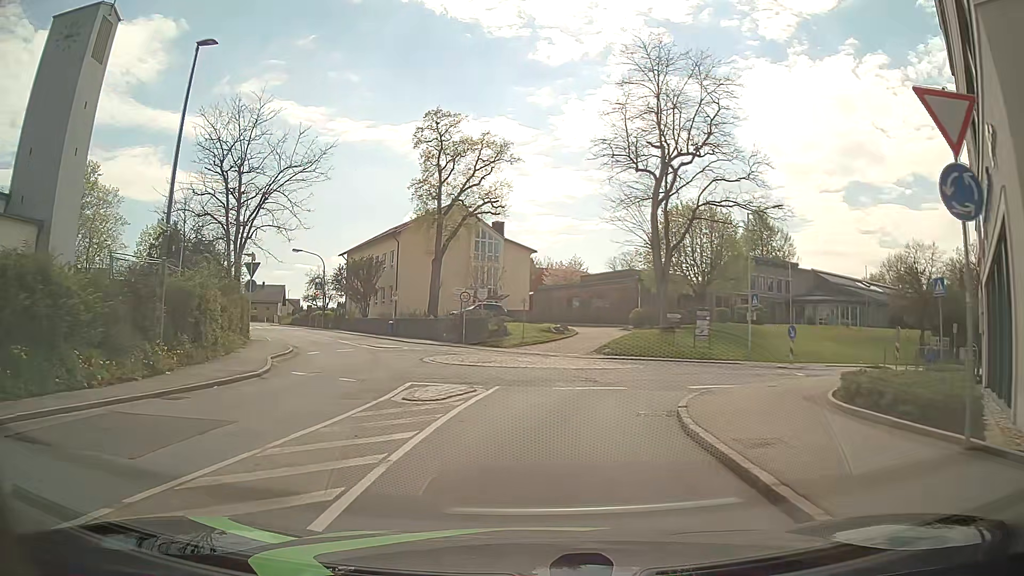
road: tertiary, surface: asphalt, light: Day
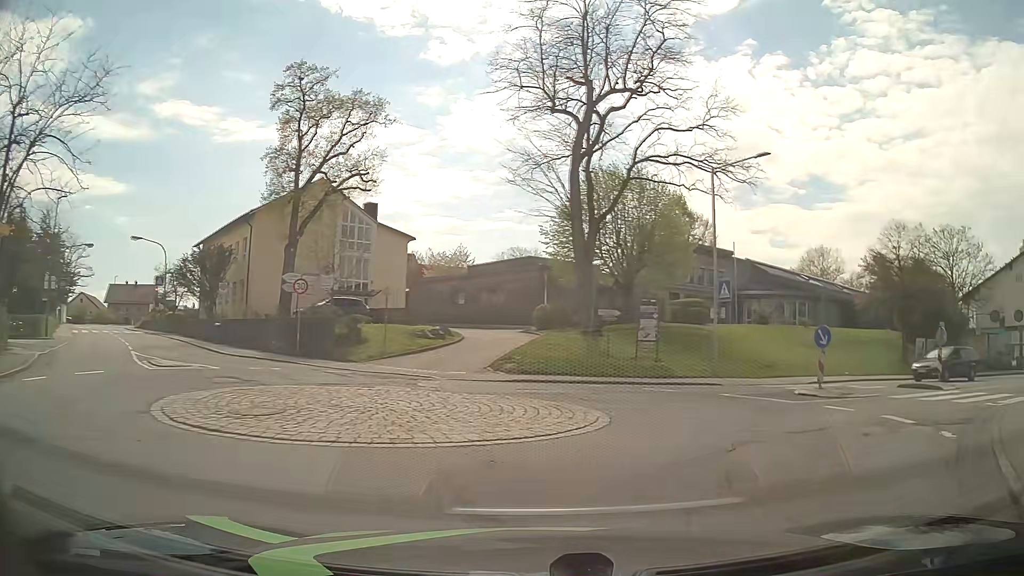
(+0.4, +11.4) m; +10°
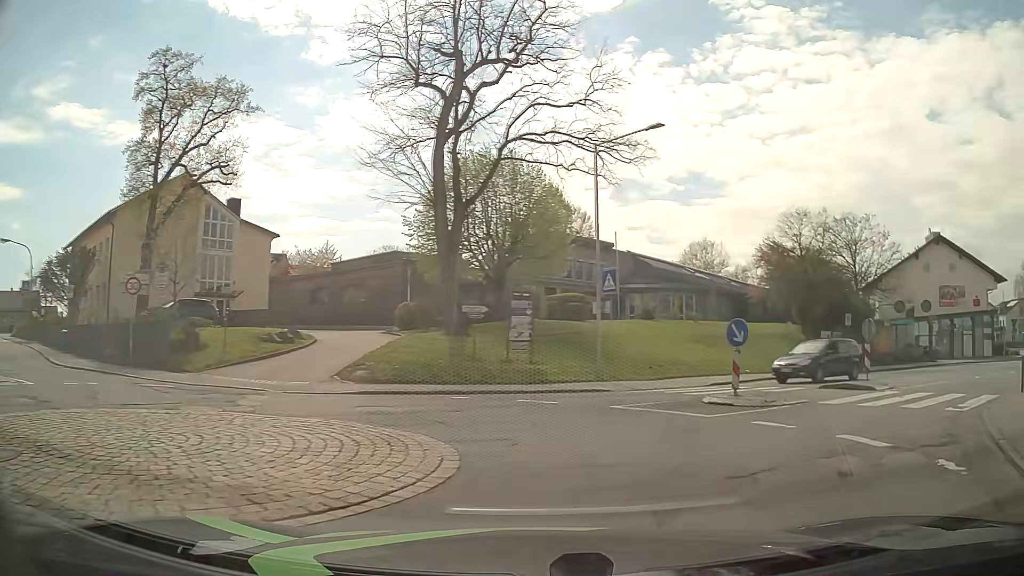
(+0.3, +3.2) m; +10°
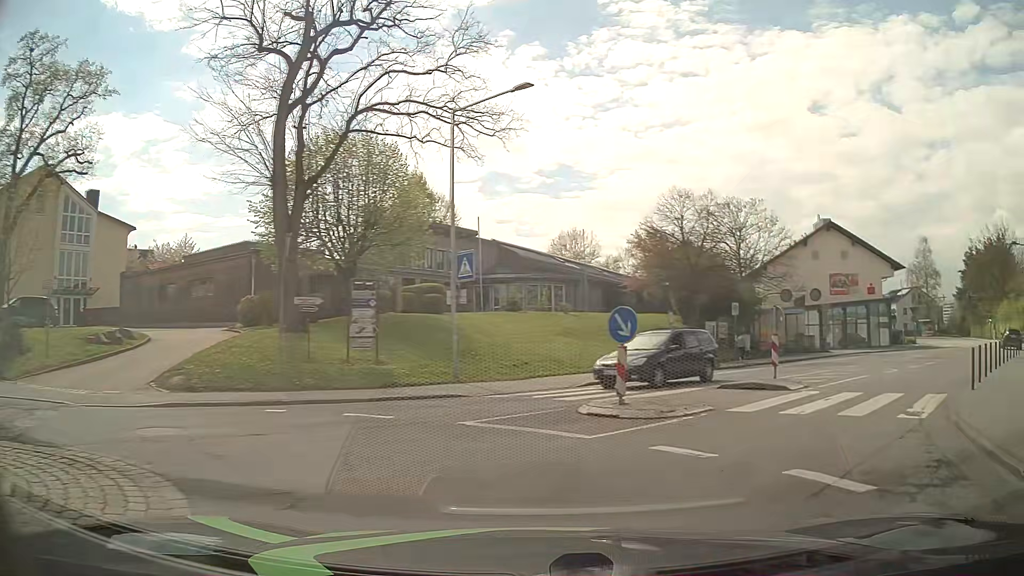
(+0.3, +3.0) m; +13°
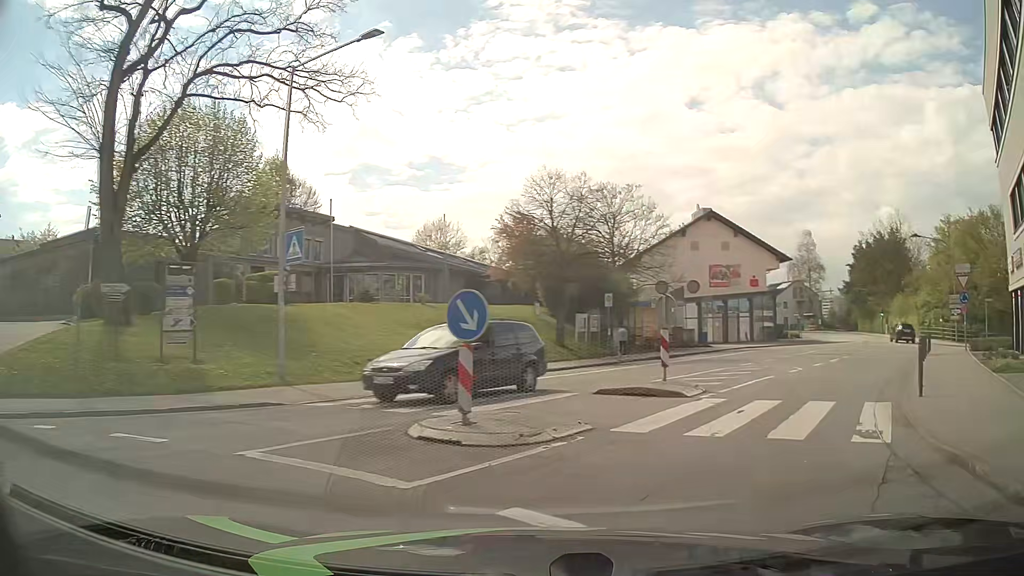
(+0.2, +3.0) m; +9°
